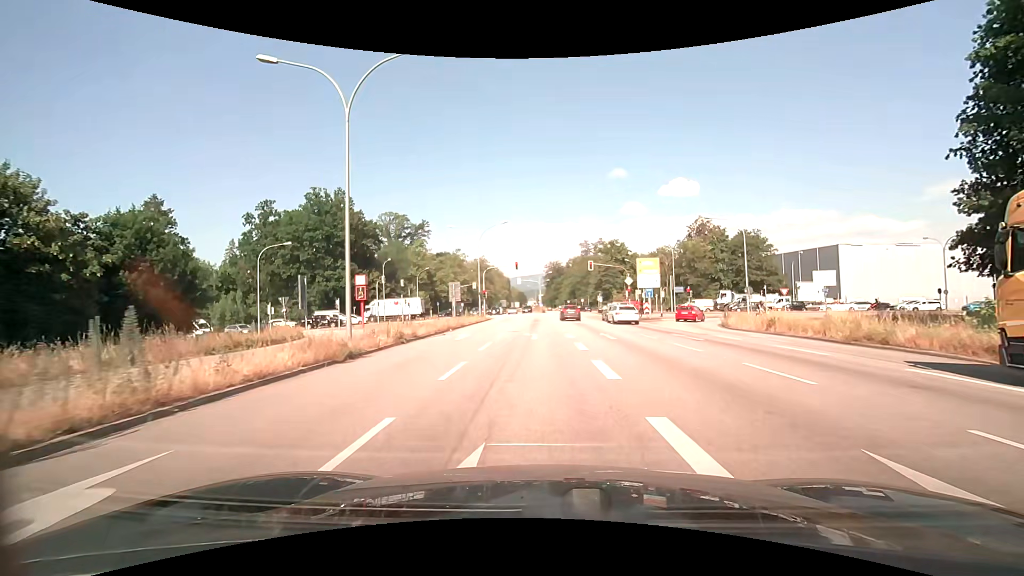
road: primary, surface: asphalt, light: Day
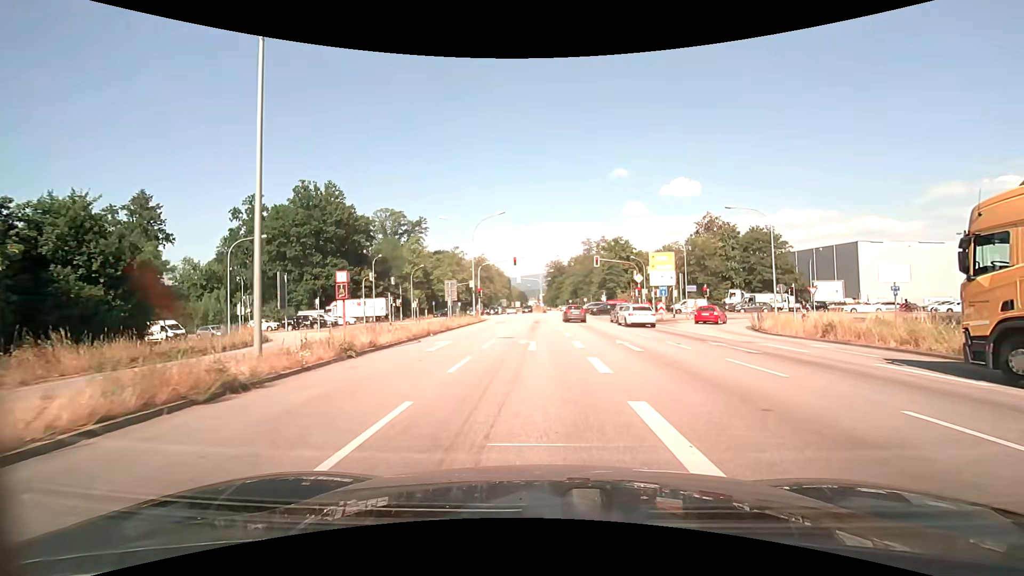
(-0.1, +5.0) m; -1°
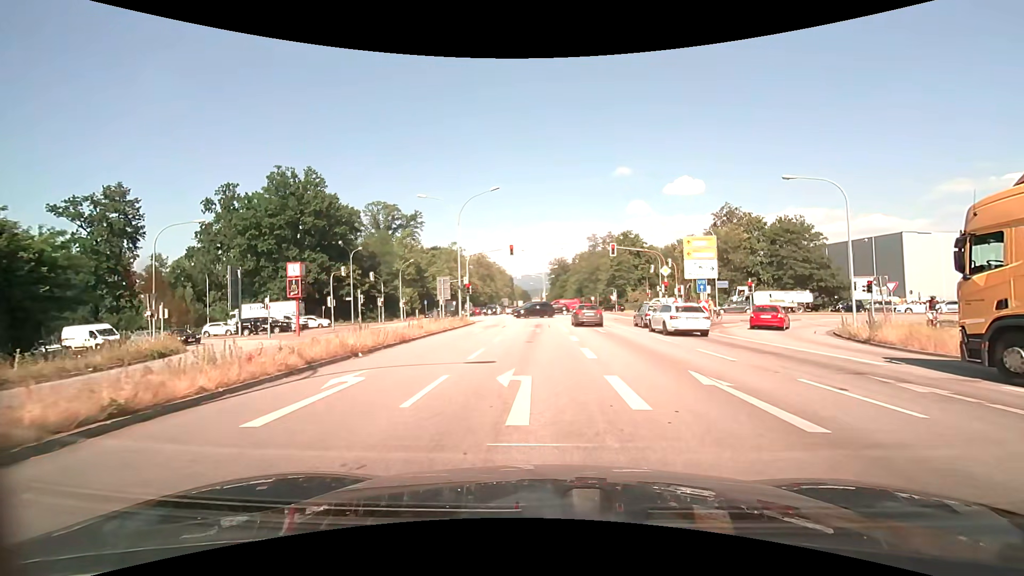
(0.0, +9.3) m; 0°
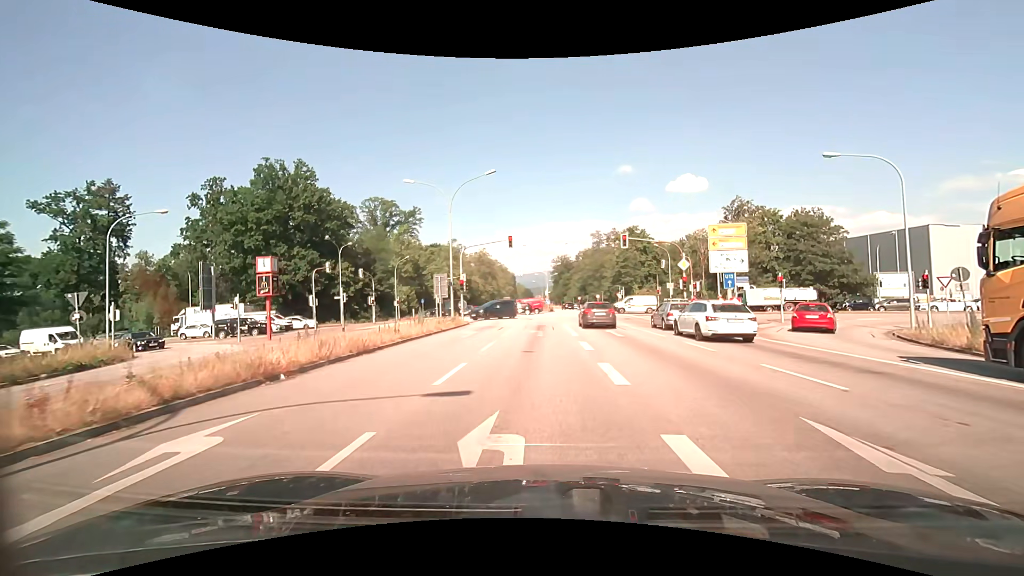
(0.0, +4.3) m; 0°
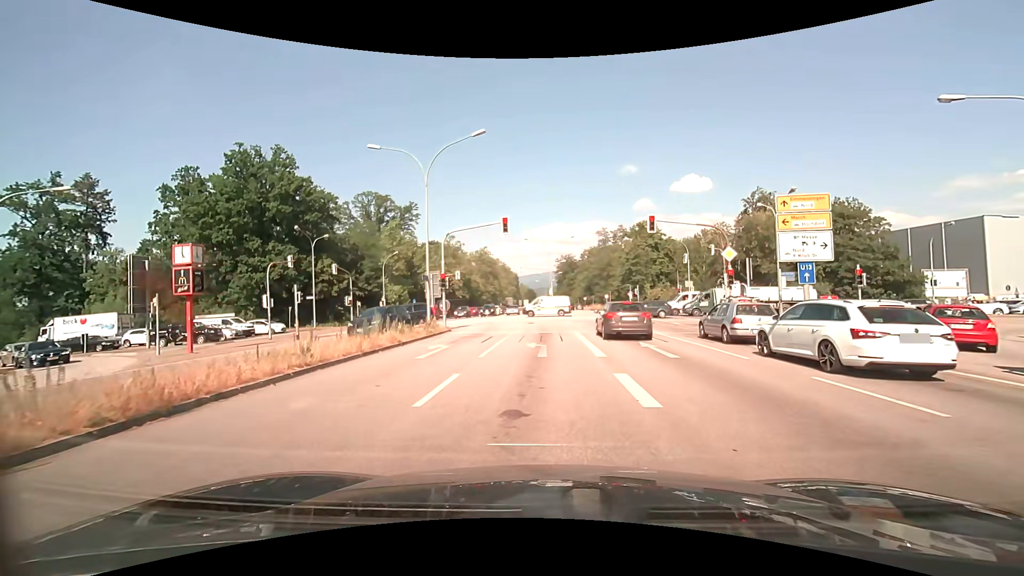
(-0.1, +7.6) m; -1°
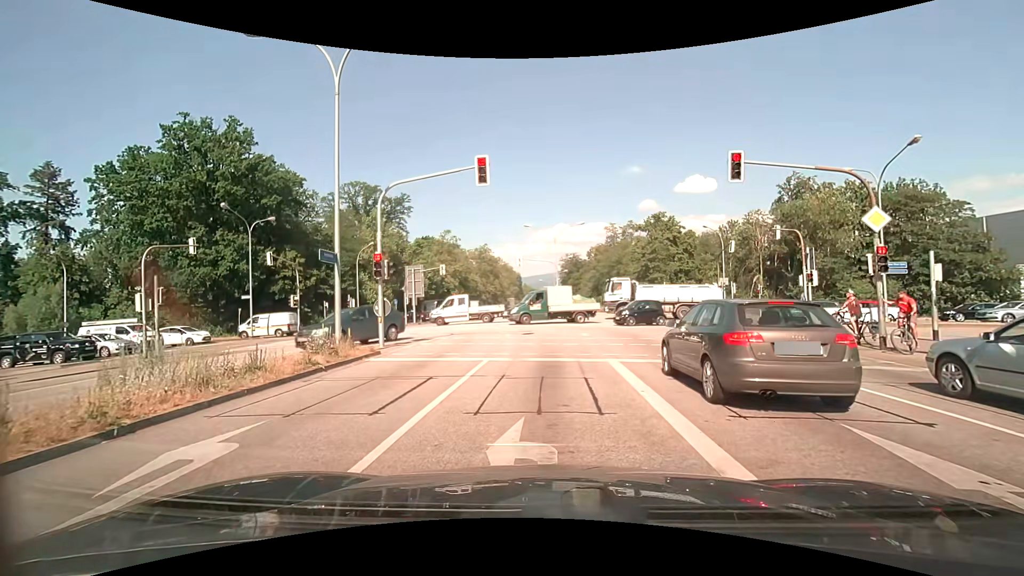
(0.0, +11.3) m; 0°
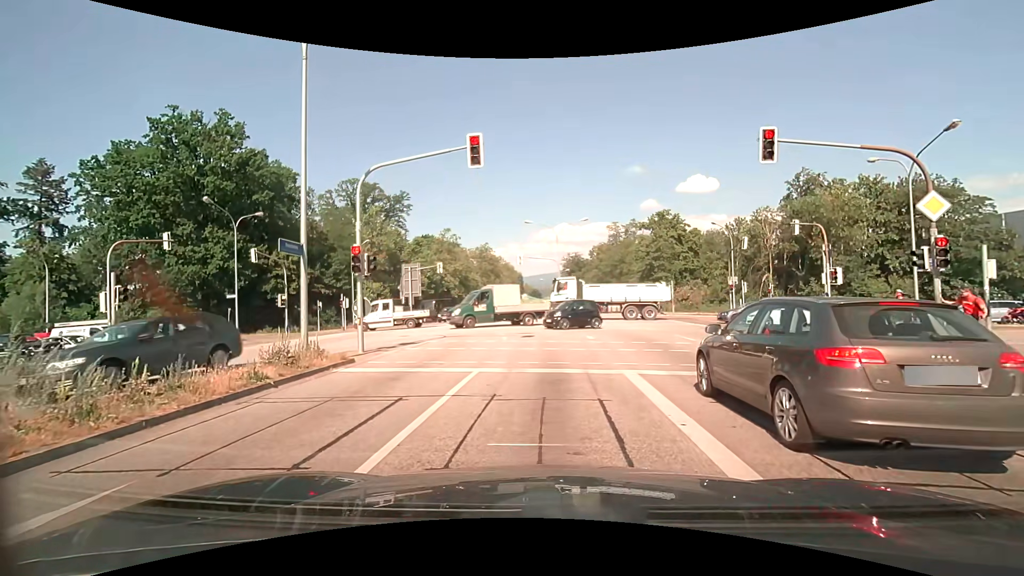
(0.0, +2.0) m; -1°
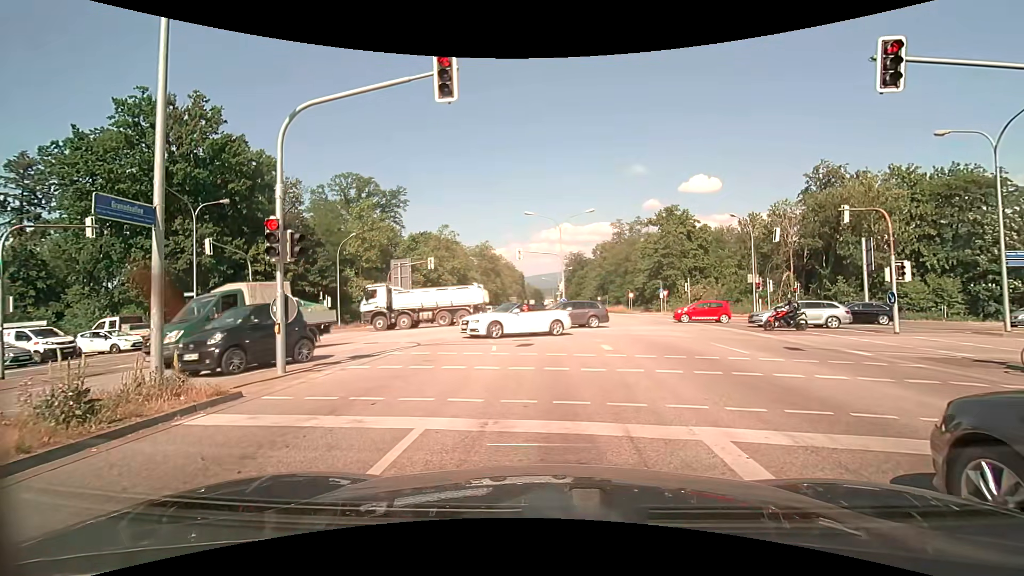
(+0.1, +4.5) m; -1°
